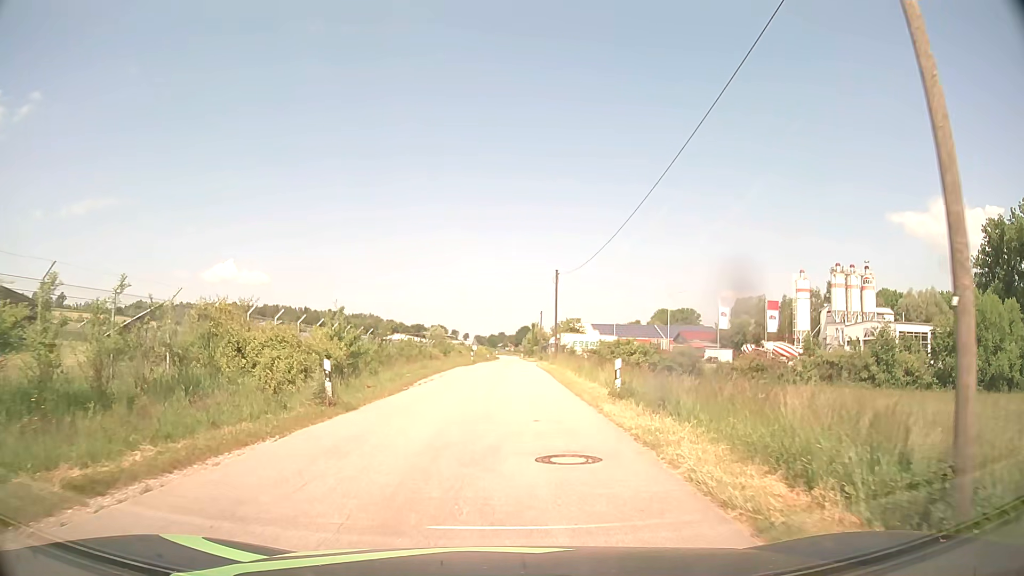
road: tertiary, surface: asphalt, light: Day
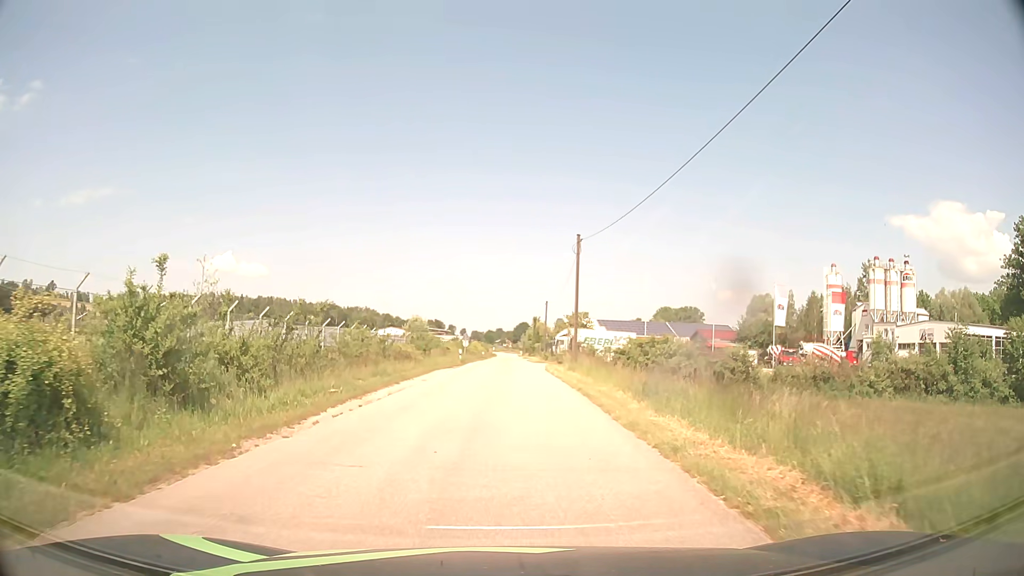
(0.0, +14.1) m; 0°
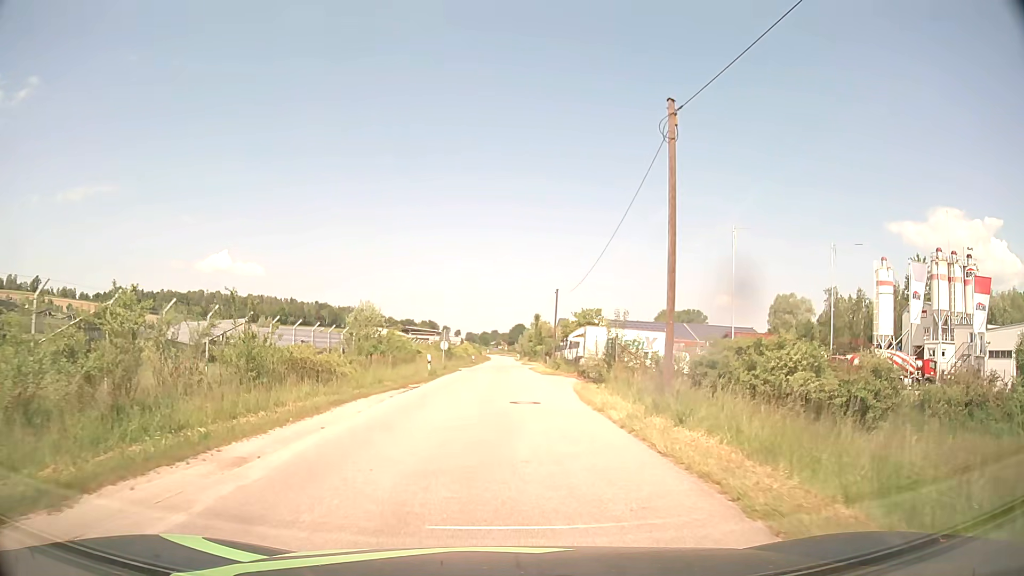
(+0.1, +18.8) m; +1°
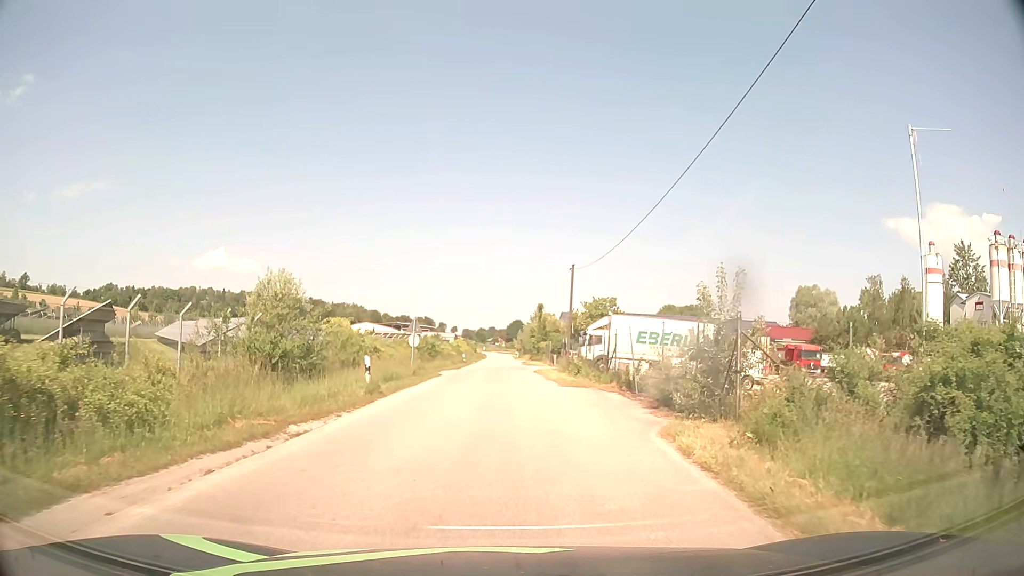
(+0.1, +14.1) m; +1°
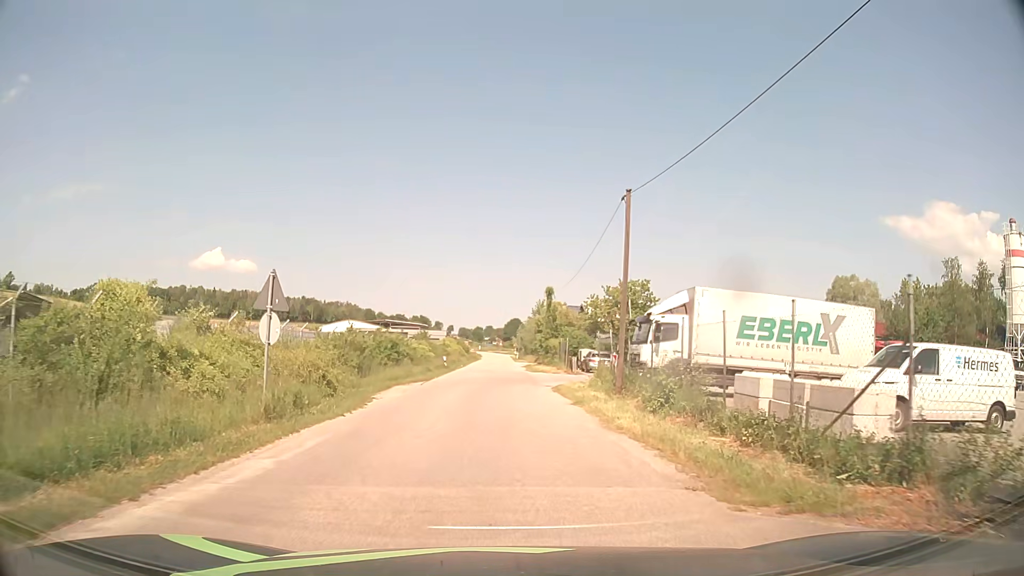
(0.0, +18.9) m; 0°
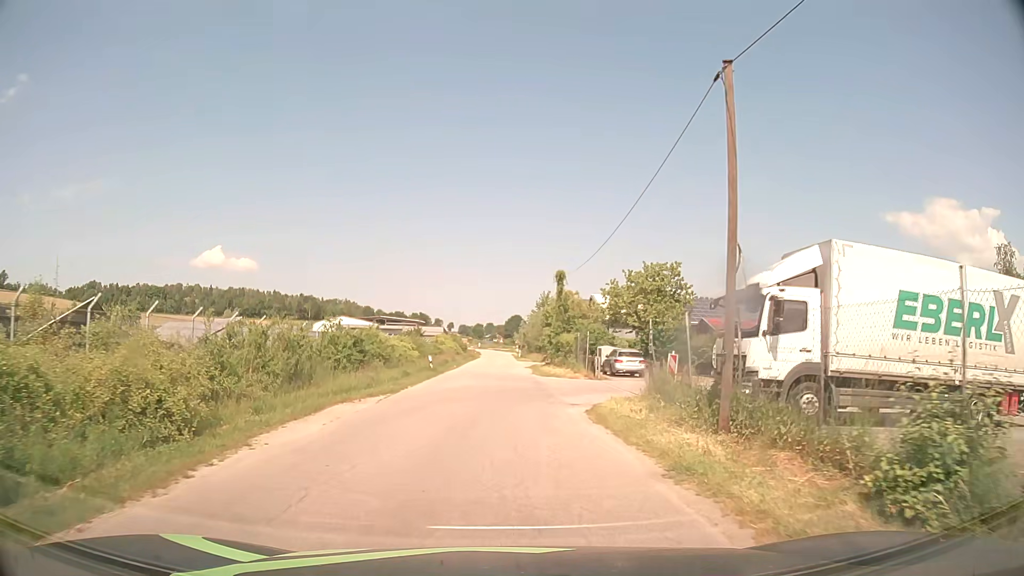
(0.0, +10.1) m; 0°
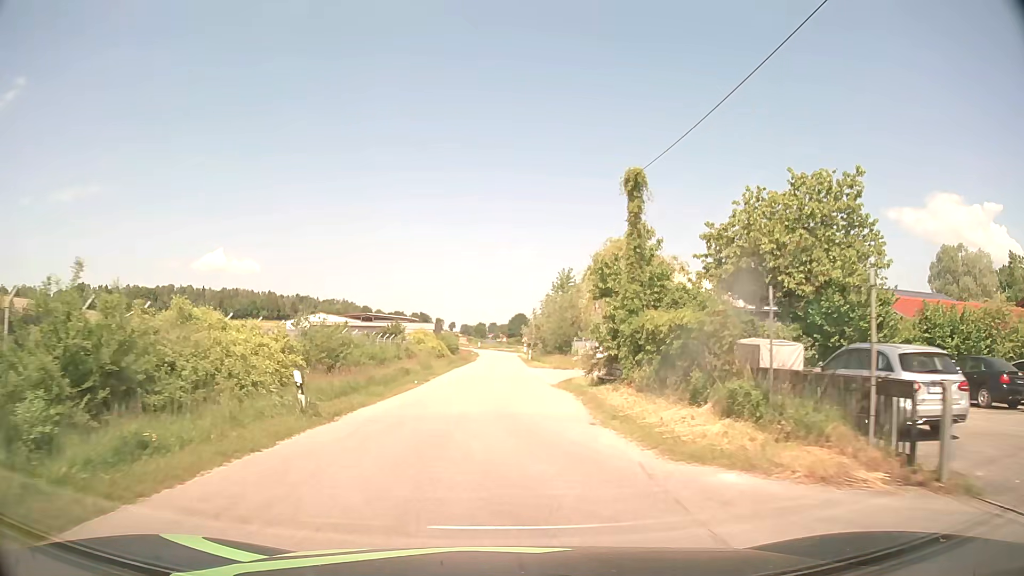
(+0.1, +25.7) m; 0°
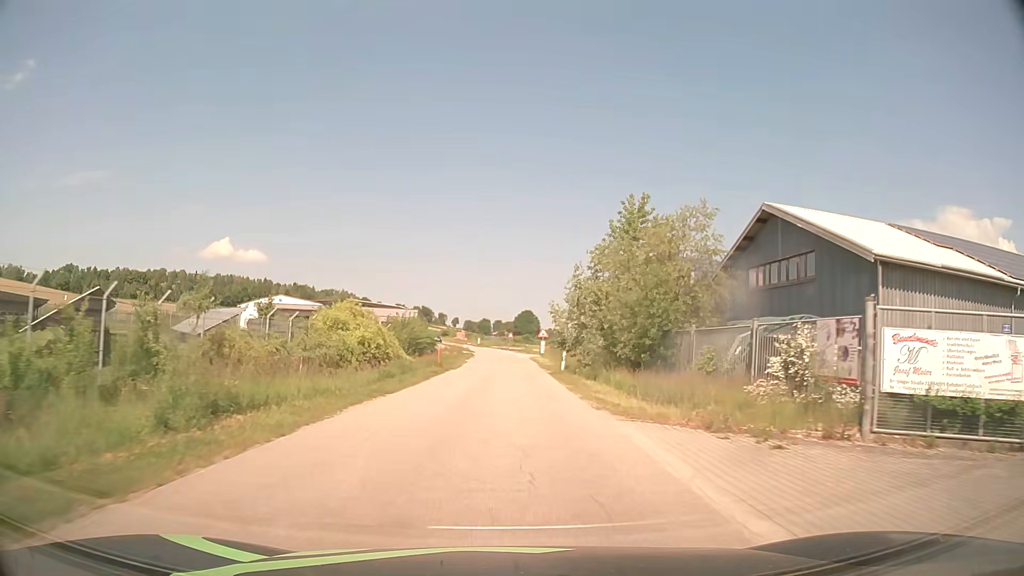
(-0.2, +32.3) m; 0°
(0, +10) (0, +20) (0, +30) (0, +40) (0, +50) (0, +60) (0, +70) (0, +80) (0, +90) (-1, +100) m
